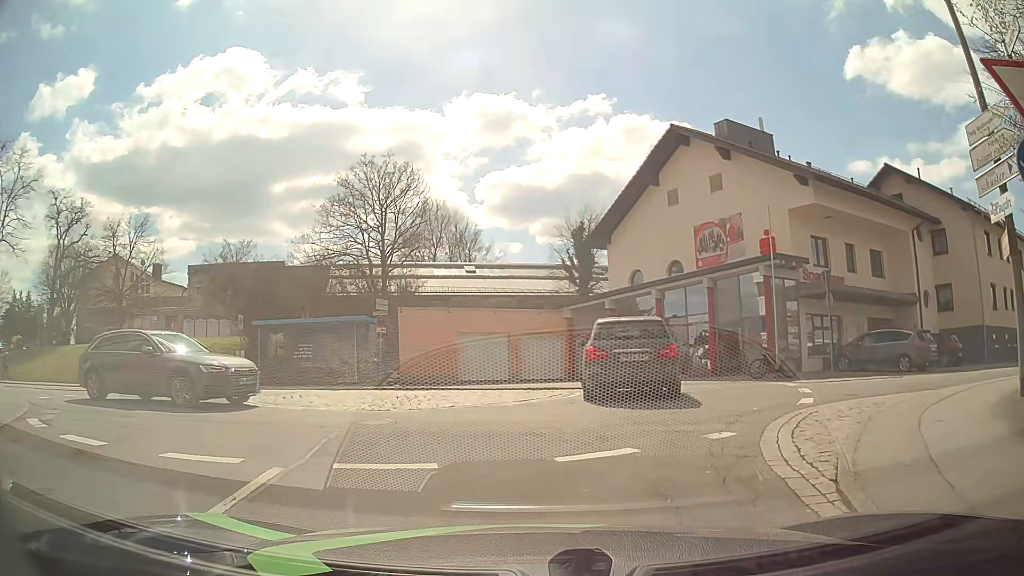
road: unclassified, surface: asphalt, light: Day
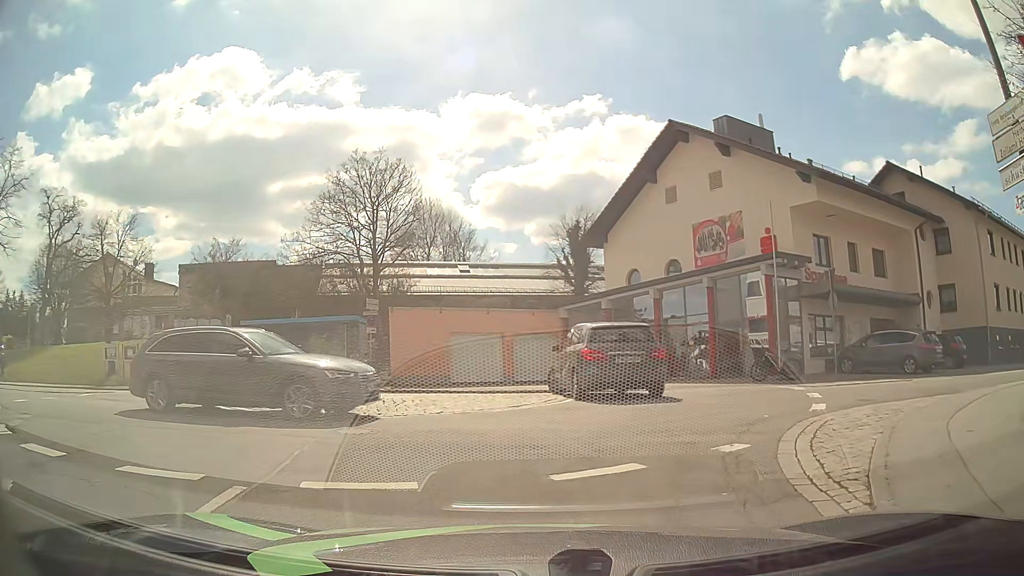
(0.0, +0.7) m; 0°
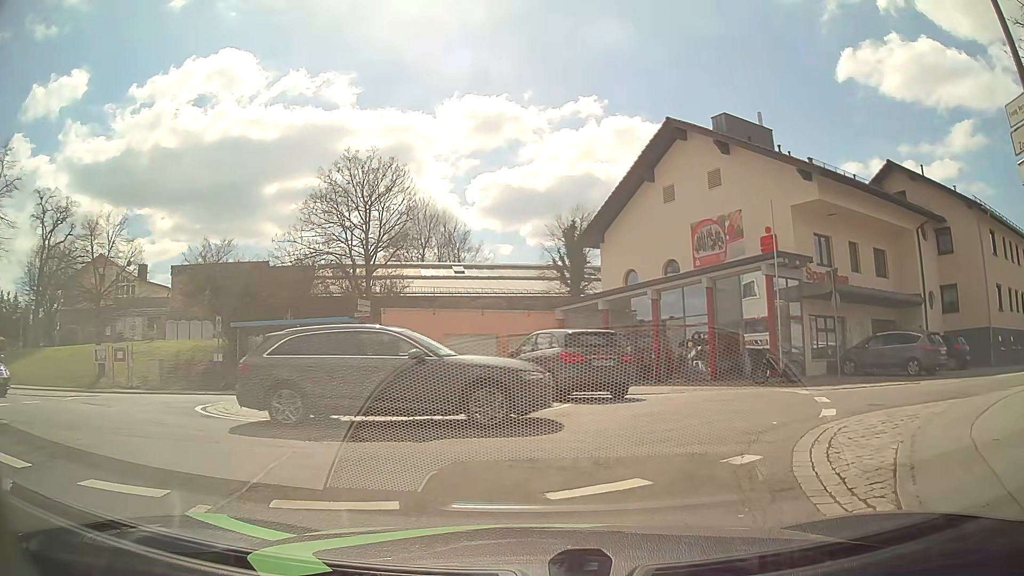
(0.0, +0.6) m; 0°
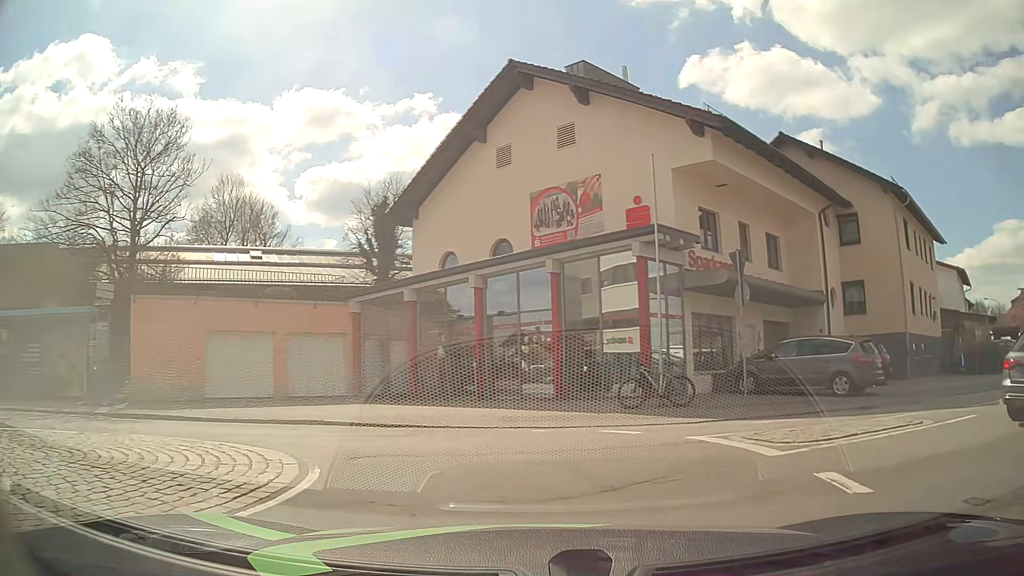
(+0.4, +7.1) m; +15°
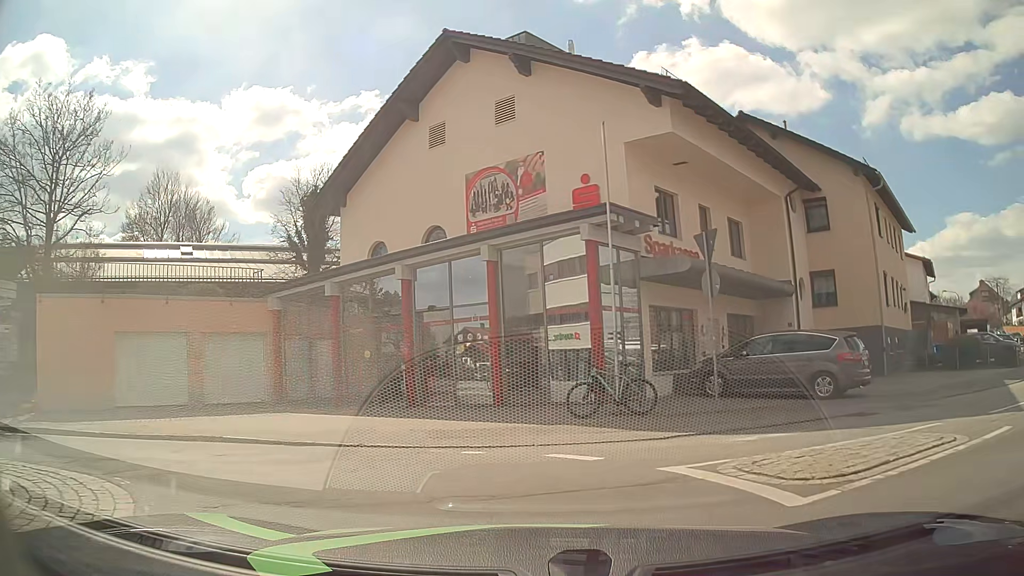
(+0.1, +2.4) m; +3°
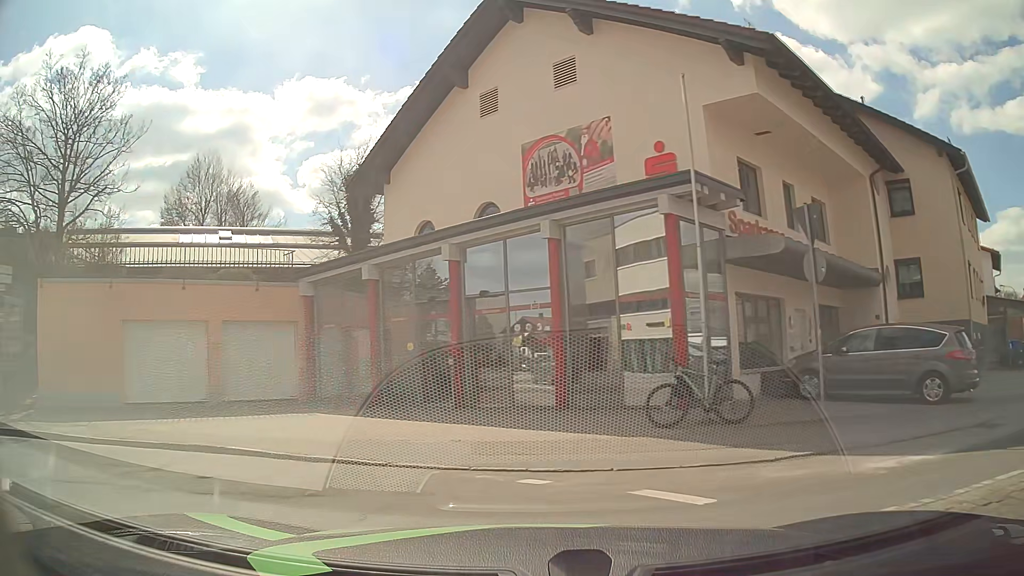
(-0.1, +2.4) m; -5°
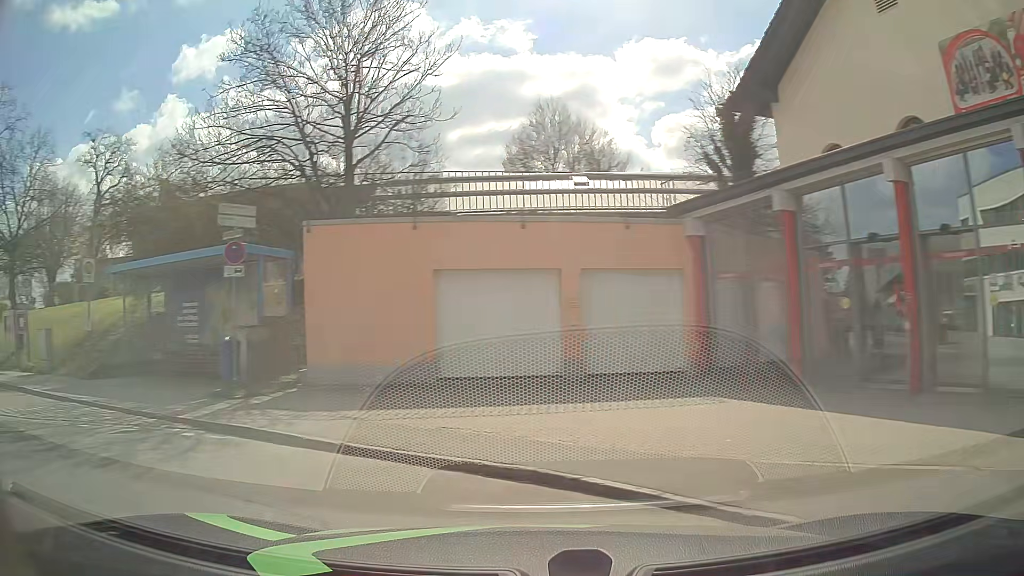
(-1.1, +4.5) m; -32°
